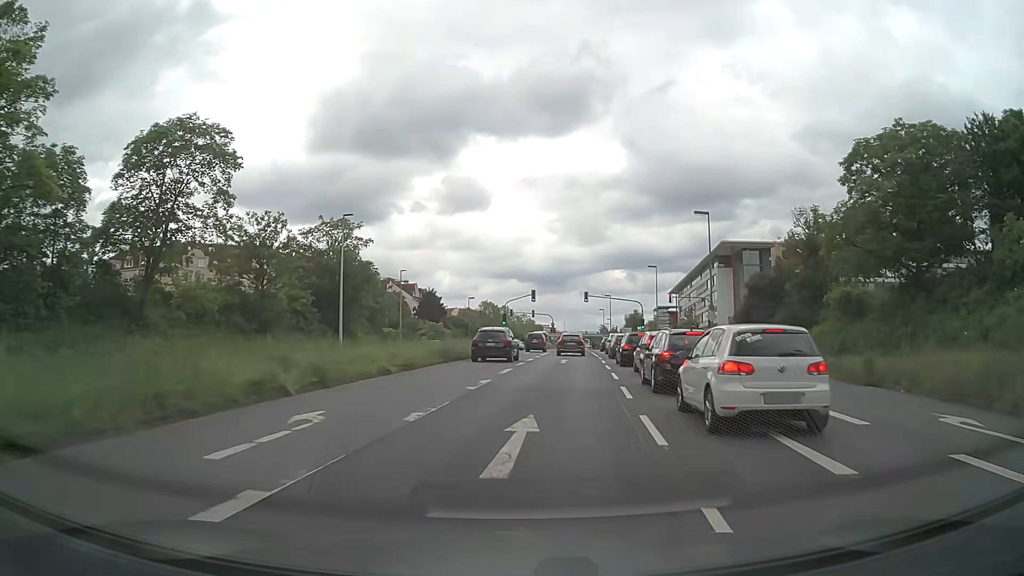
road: primary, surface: asphalt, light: Day
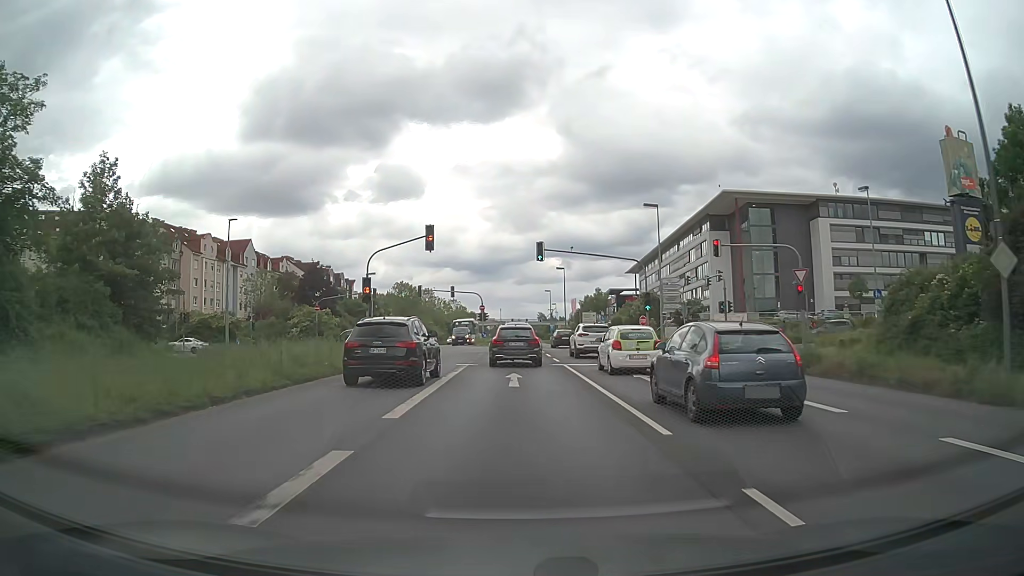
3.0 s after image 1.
(+2.5, +35.8) m; +5°
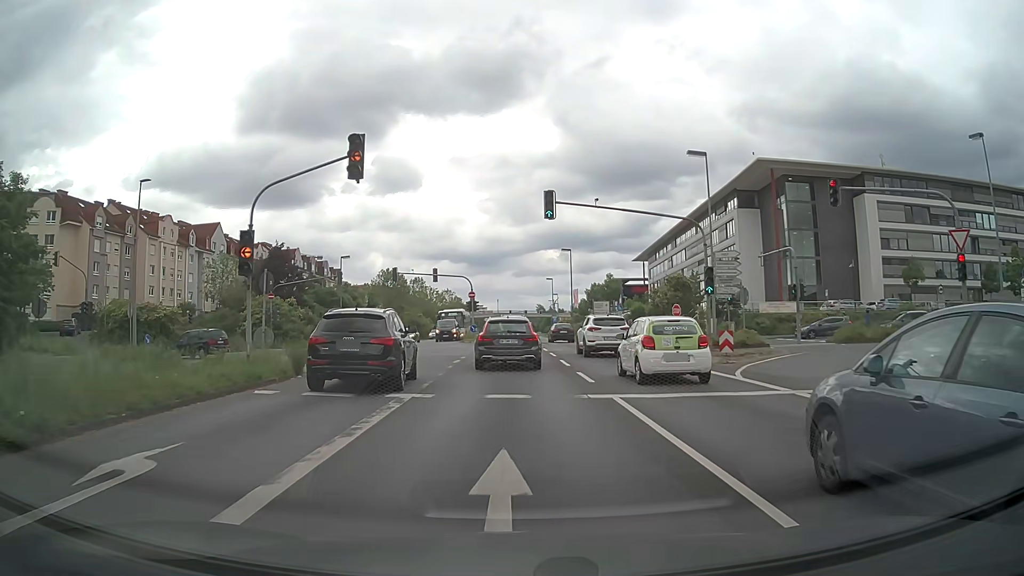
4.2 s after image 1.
(0.0, +13.2) m; 0°
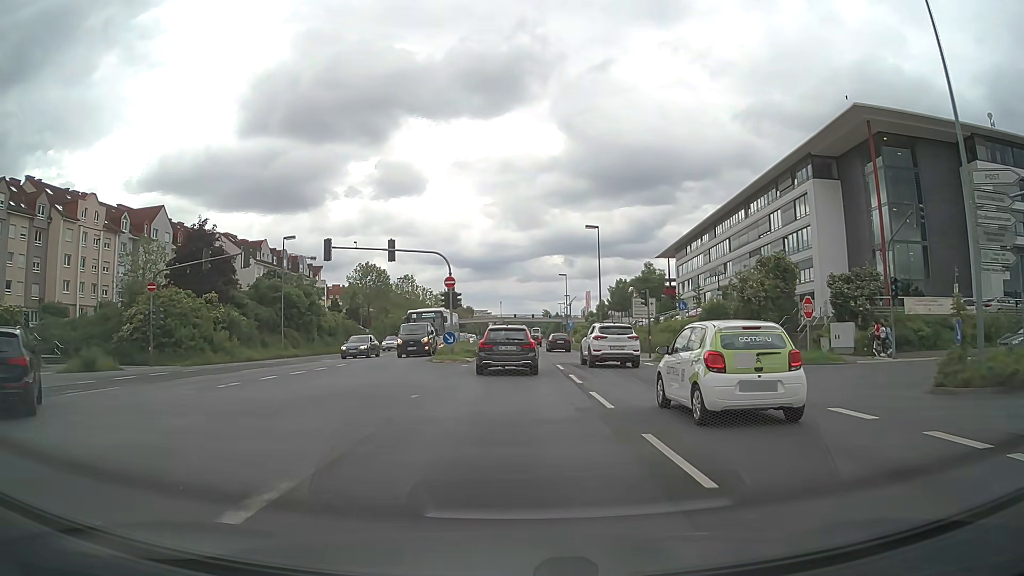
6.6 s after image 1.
(0.0, +21.5) m; 0°
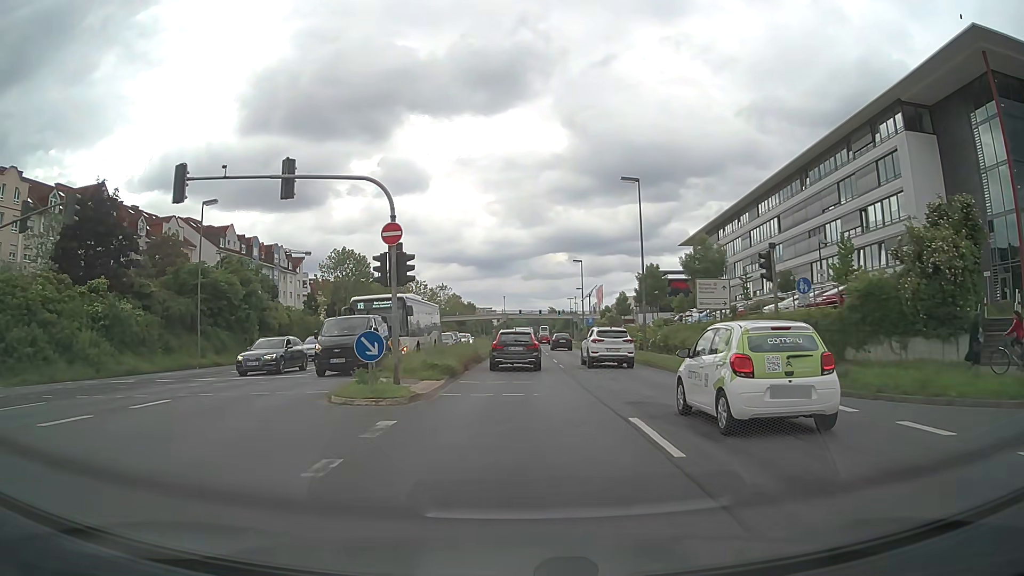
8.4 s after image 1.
(0.0, +17.1) m; 0°
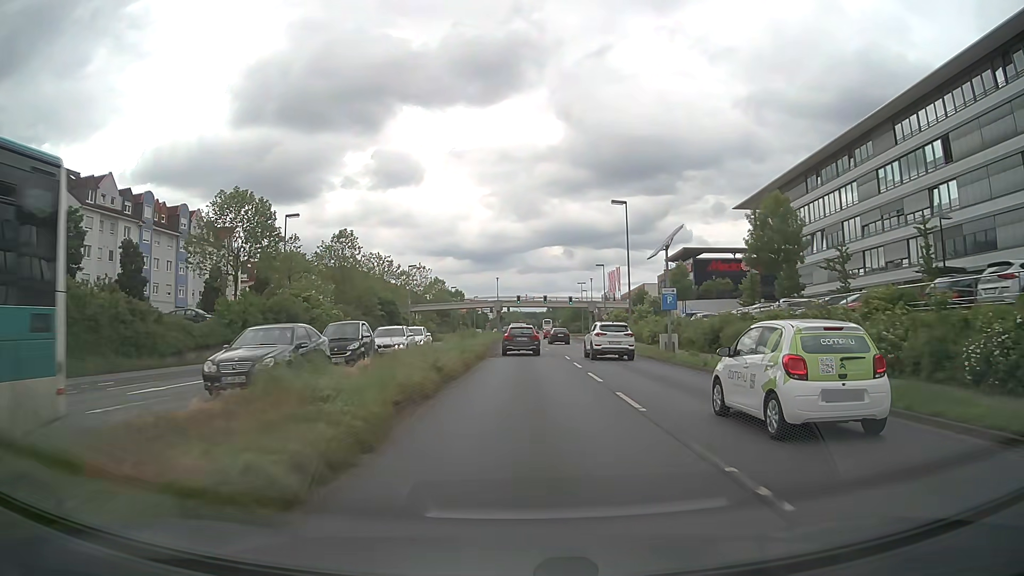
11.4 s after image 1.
(-0.1, +34.7) m; 0°
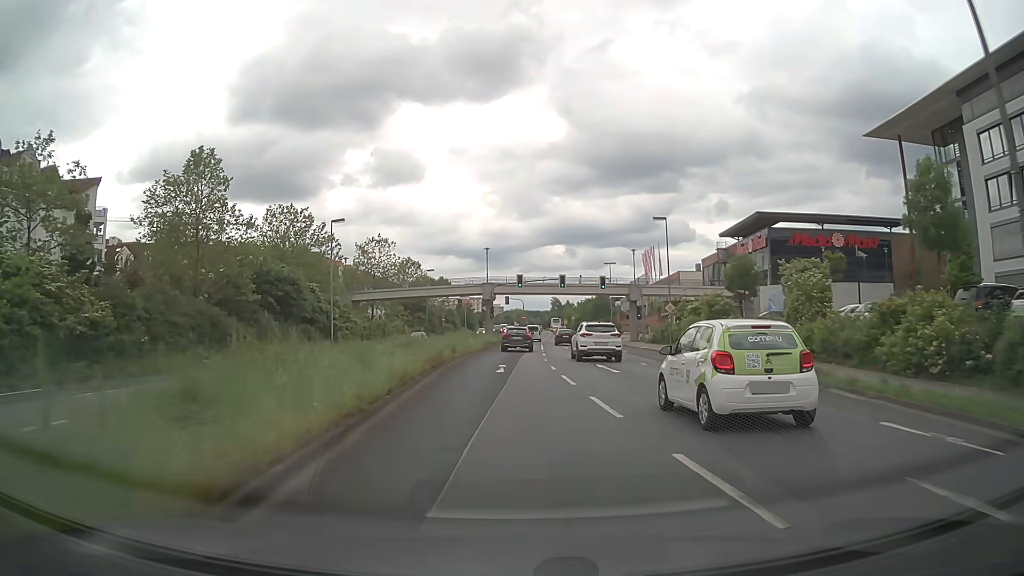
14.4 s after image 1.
(+0.3, +38.7) m; 0°
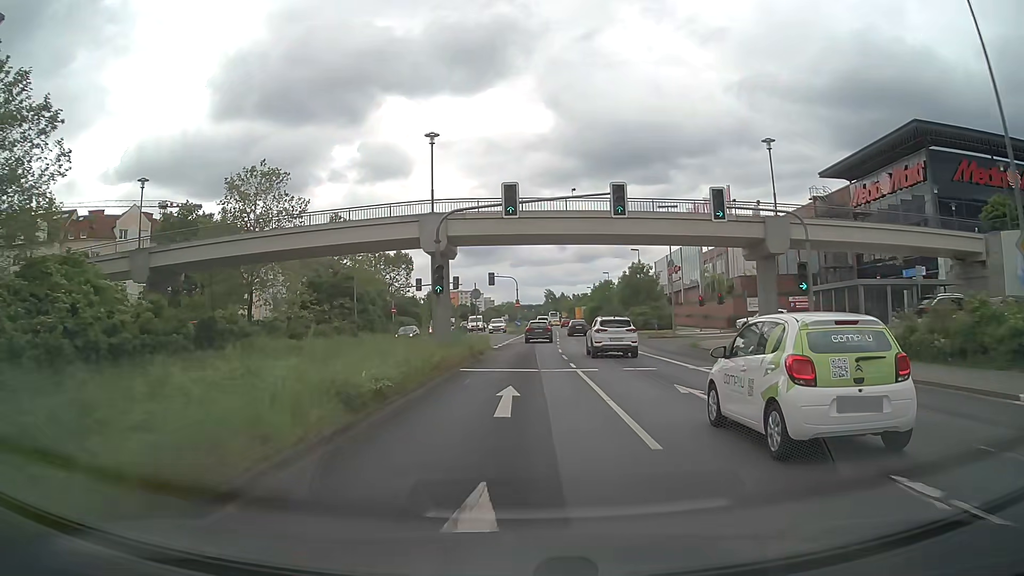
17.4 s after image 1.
(+0.1, +39.8) m; +1°
(0, +10) (0, +20) (0, +30) (+1, +40) (+1, +50) (+1, +60) (+2, +70) (+2, +80) (+3, +90) (+3, +100) m
